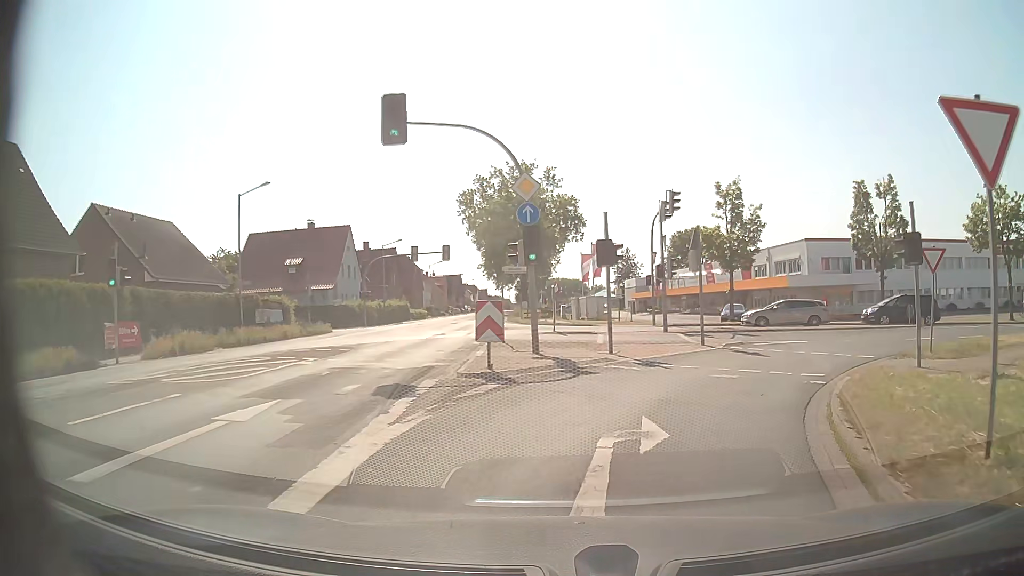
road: tertiary_link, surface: asphalt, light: Day
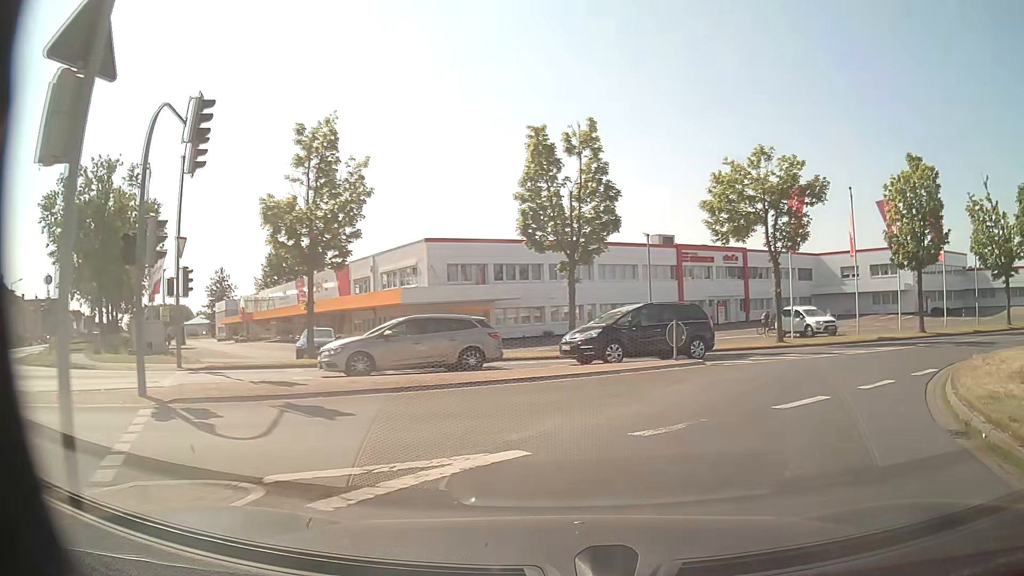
(+4.2, +17.0) m; +33°
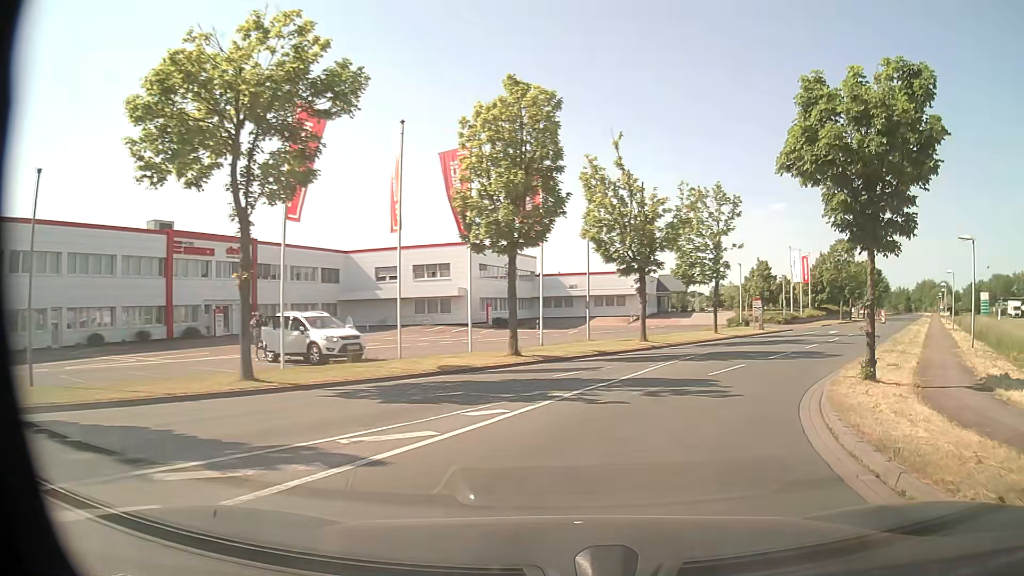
(+5.3, +14.5) m; +39°
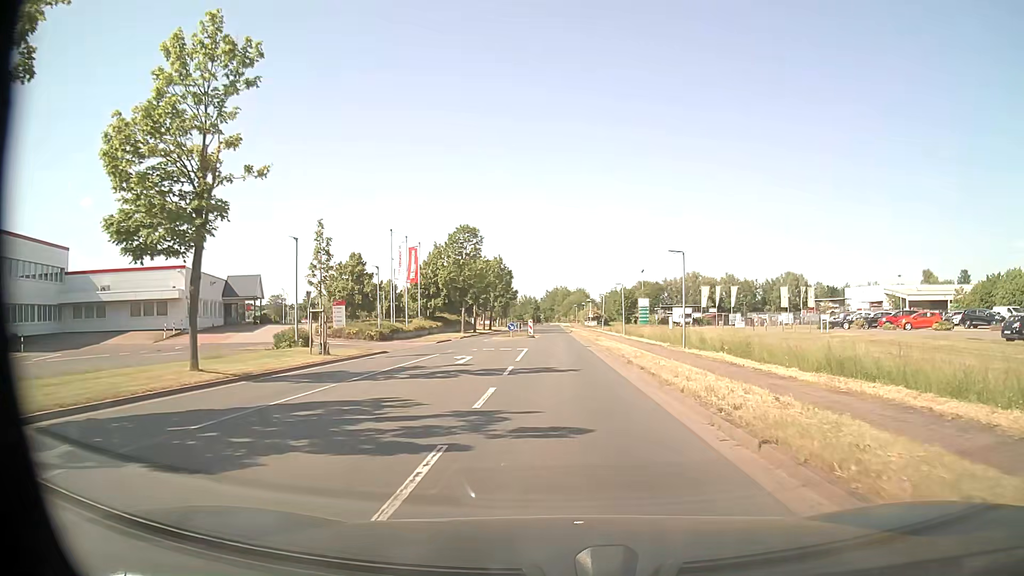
(+8.1, +22.6) m; +34°
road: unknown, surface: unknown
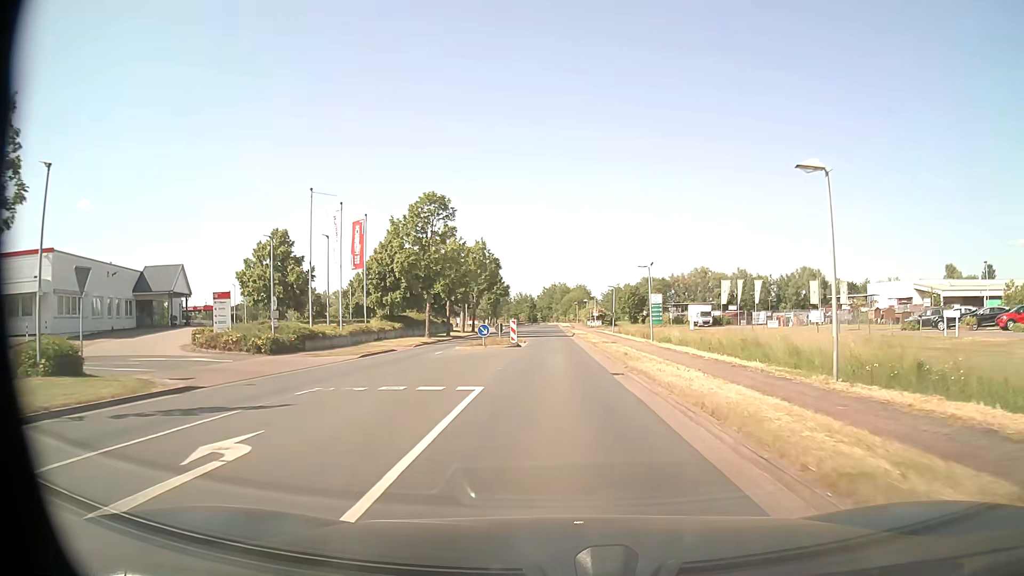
(0.0, +18.2) m; 0°
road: tertiary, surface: asphalt
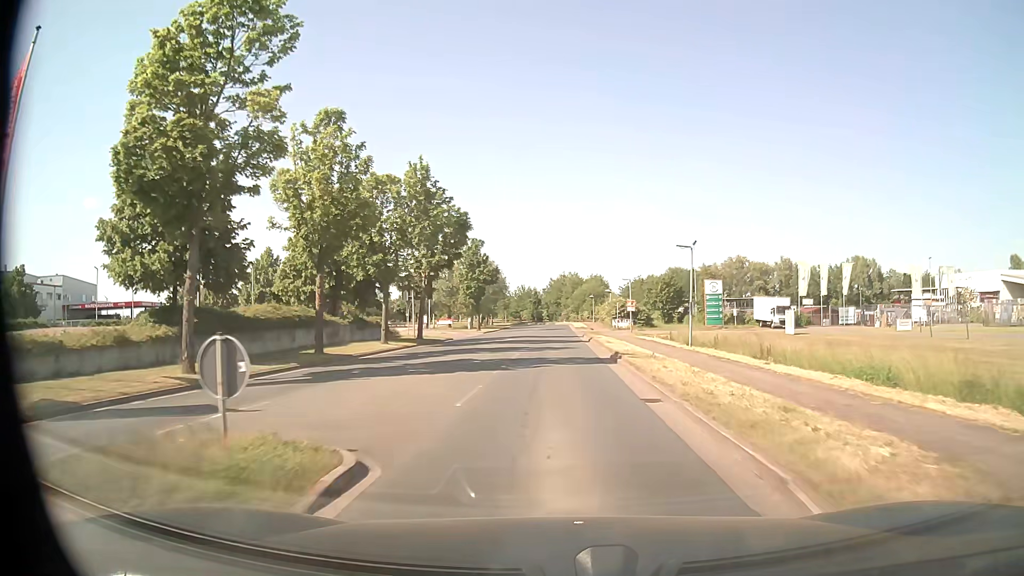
(-0.3, +35.4) m; -1°
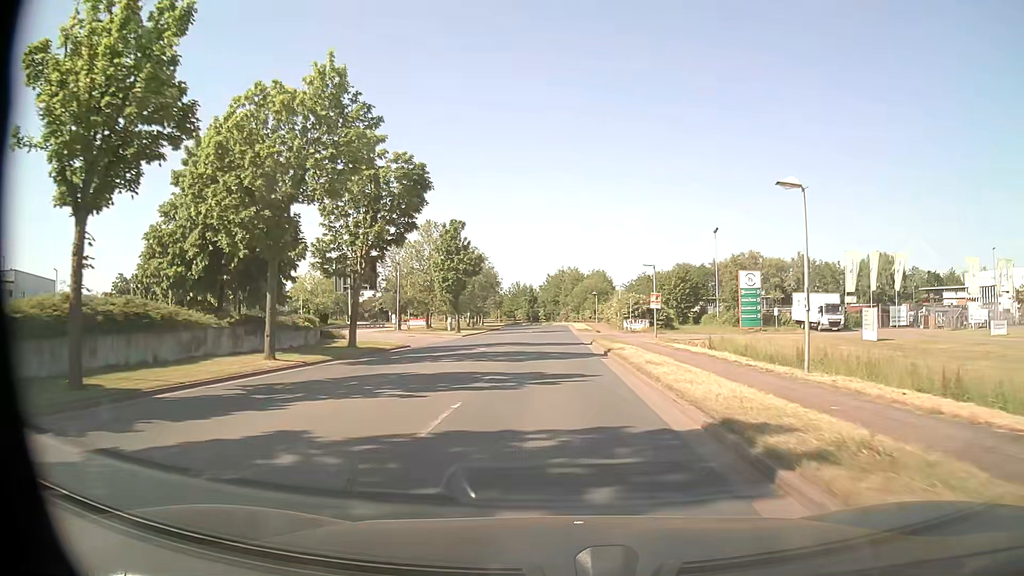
(0.0, +14.9) m; 0°
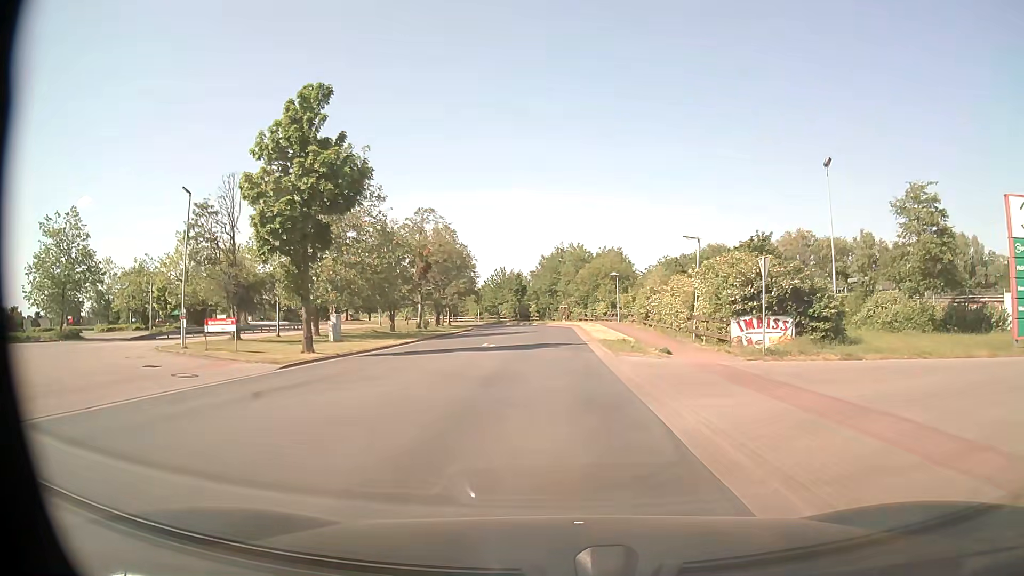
(0.0, +38.3) m; 0°
(0, +10) (0, +20) (0, +30) (0, +40) (0, +50) (-1, +60) (-2, +70) (-3, +80) (-6, +89) (-9, +99) m
